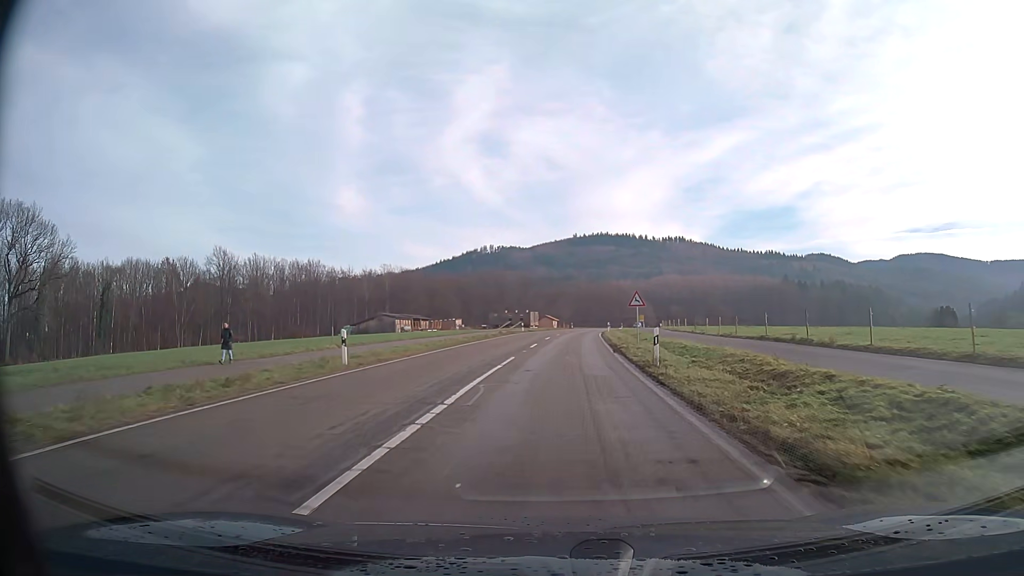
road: secondary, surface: asphalt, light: Day
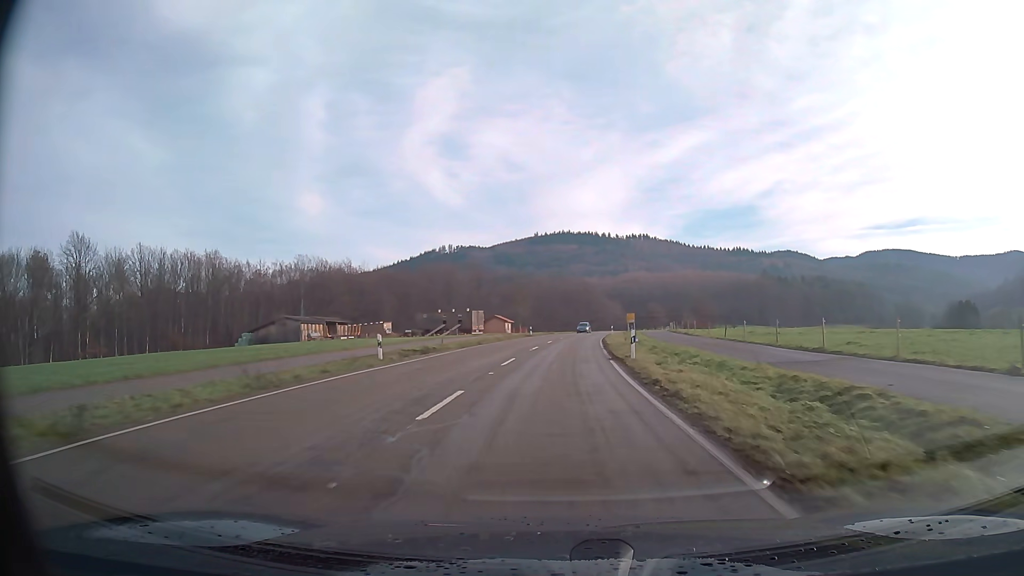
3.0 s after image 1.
(+1.3, +45.7) m; +3°
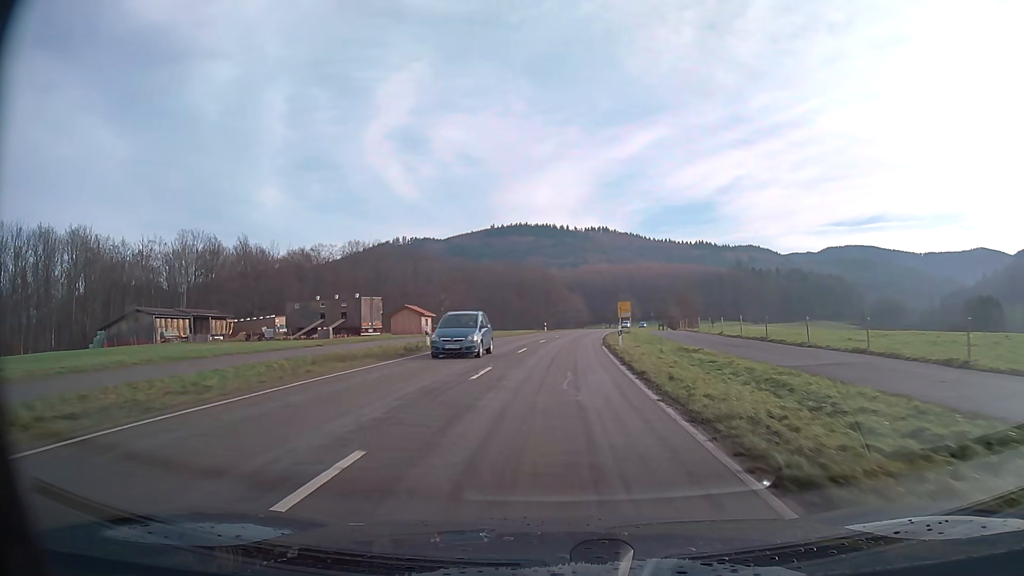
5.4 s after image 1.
(+1.3, +42.1) m; +4°
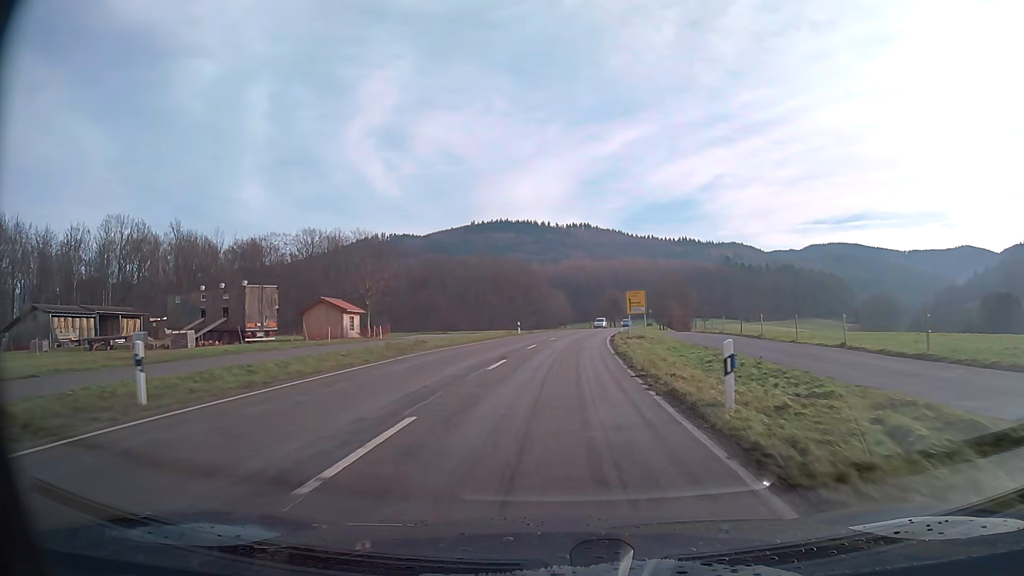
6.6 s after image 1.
(+0.3, +21.5) m; +2°
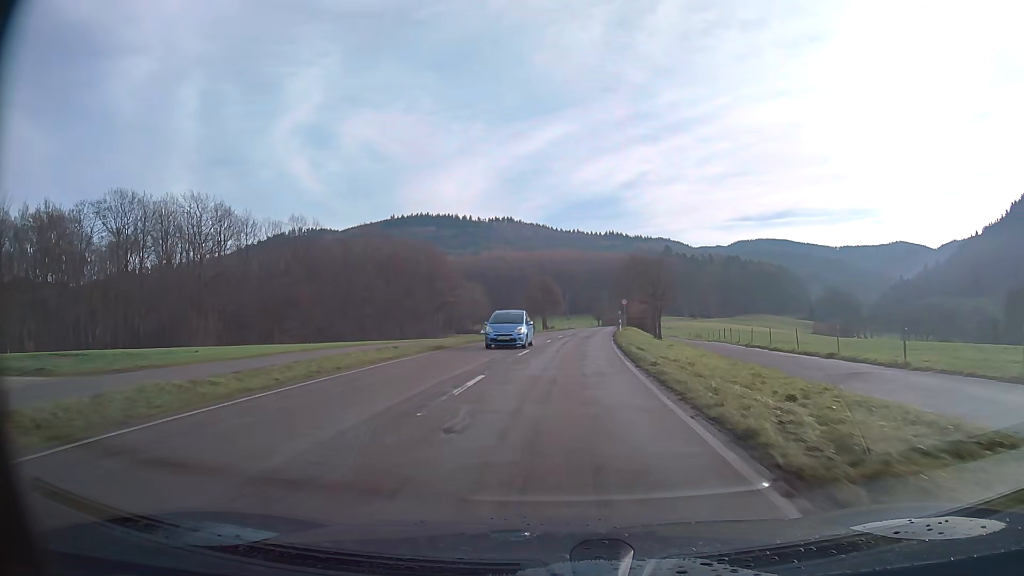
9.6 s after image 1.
(+2.9, +52.9) m; +7°
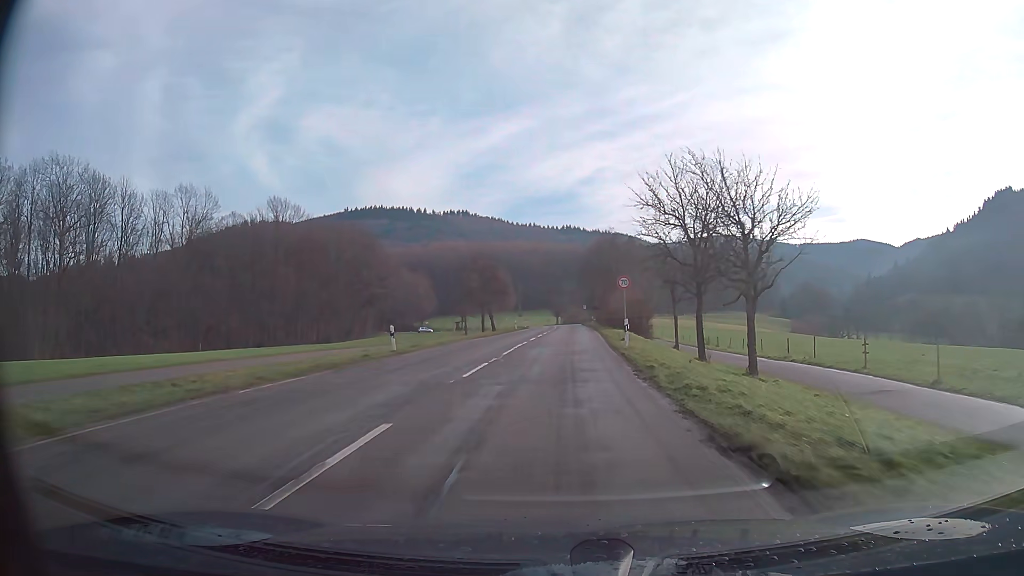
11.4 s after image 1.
(+1.0, +30.7) m; +3°
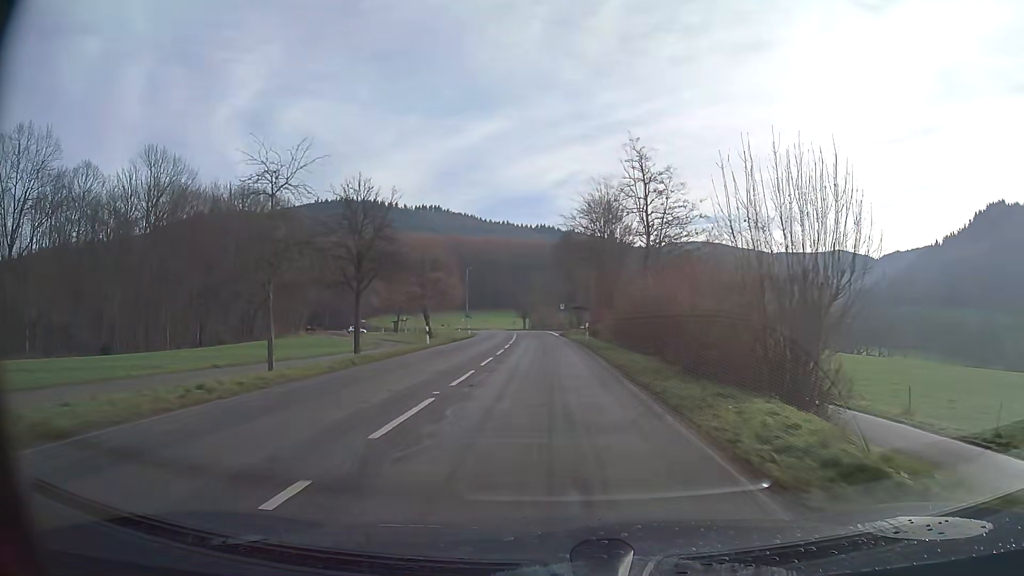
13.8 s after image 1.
(+0.7, +38.2) m; +2°
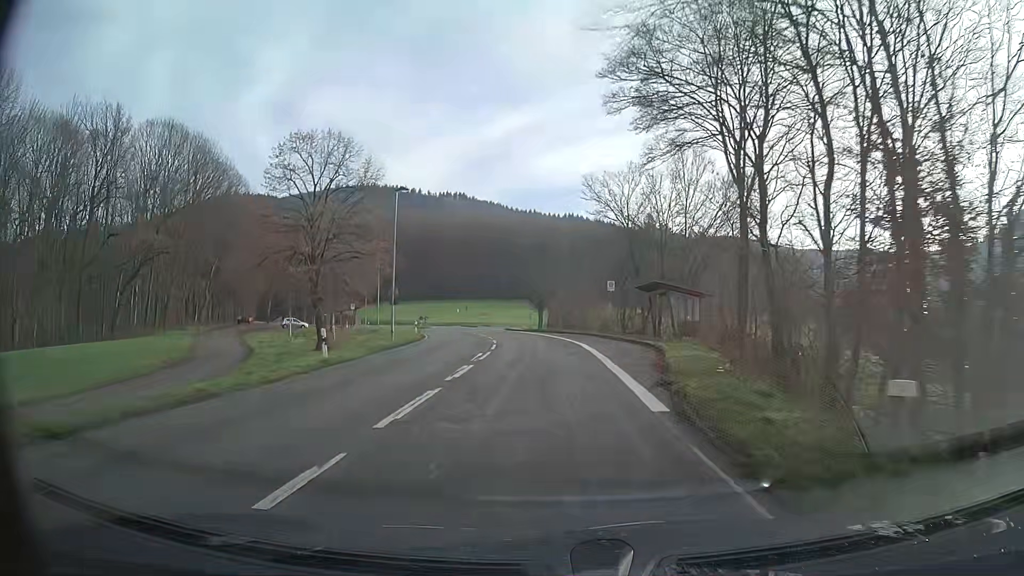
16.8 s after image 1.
(-0.8, +46.5) m; -2°
(0, +10) (0, +20) (-1, +30) (-3, +40) (-4, +50) (-5, +60) (-6, +70) (-6, +80) (-5, +89) (-1, +99) m
